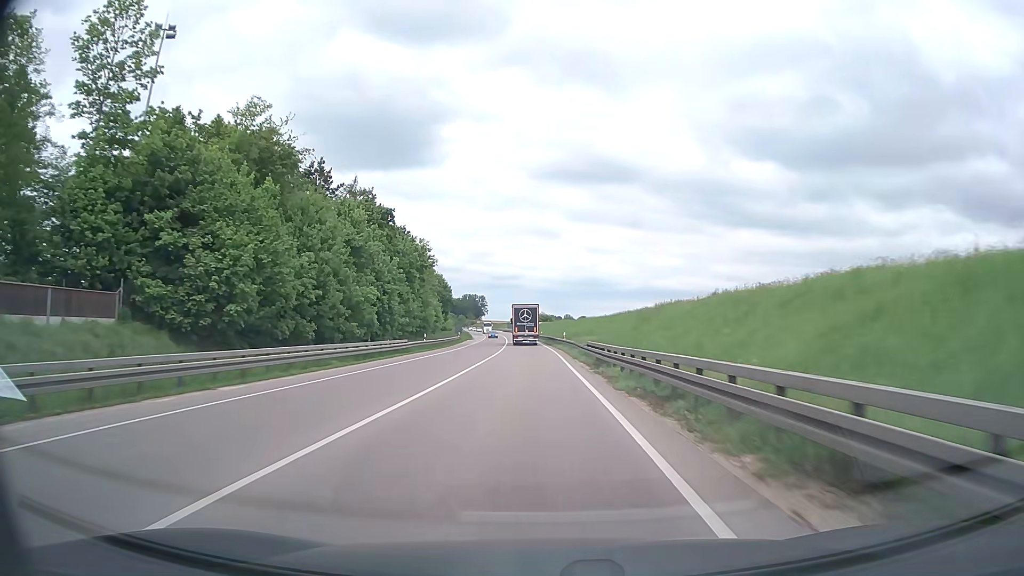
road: trunk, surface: asphalt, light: Day
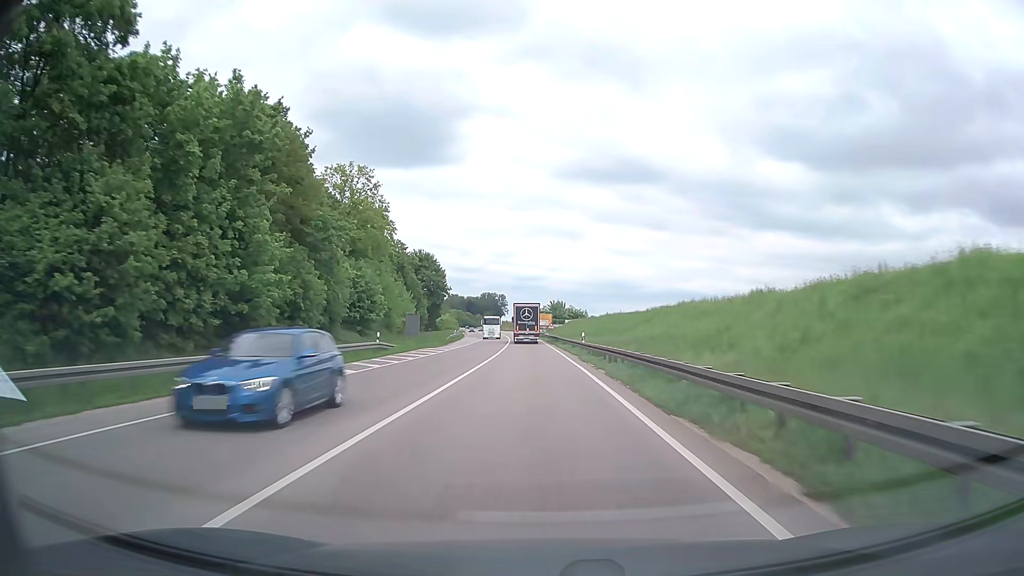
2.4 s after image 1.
(-1.3, +57.7) m; -2°
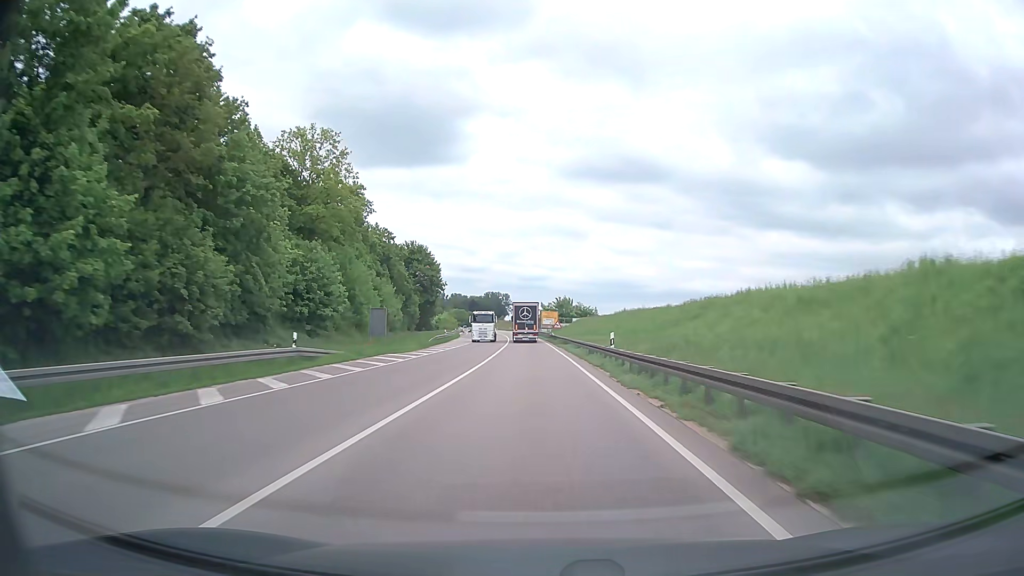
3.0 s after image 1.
(-0.1, +14.2) m; 0°
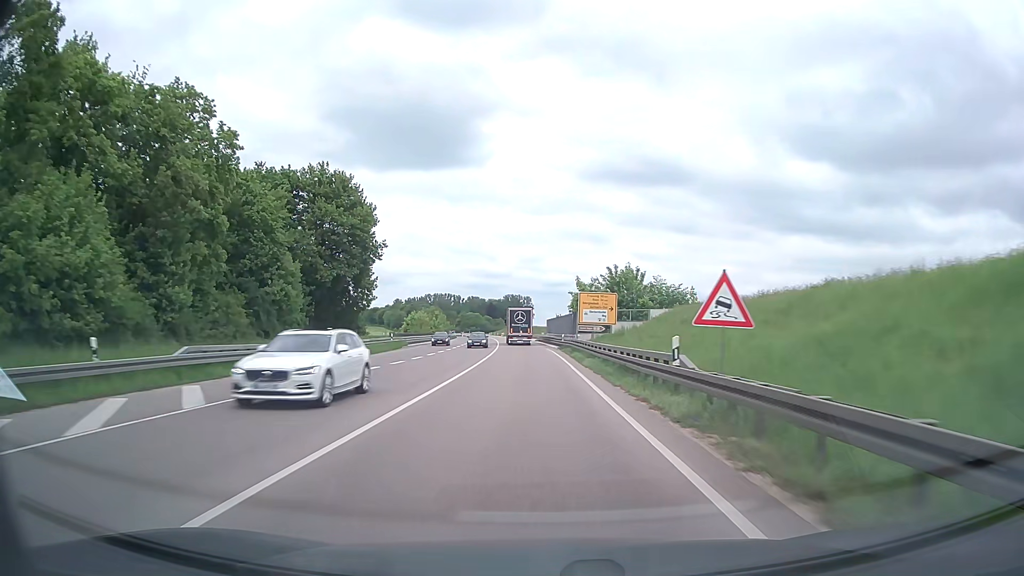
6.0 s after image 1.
(-1.2, +69.4) m; -2°
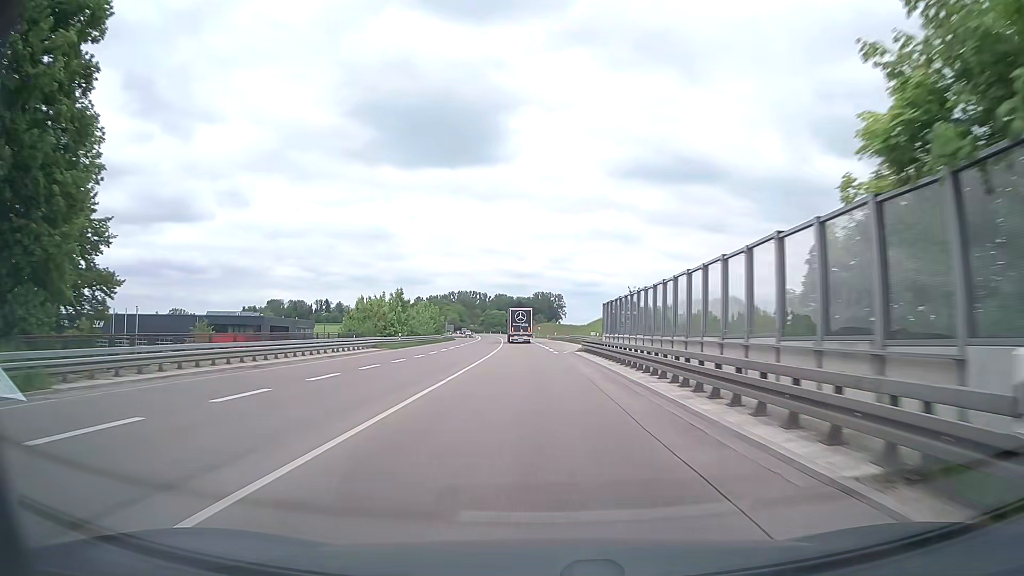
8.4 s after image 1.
(-1.3, +54.4) m; -3°
(0, +10) (0, +20) (0, +30) (-1, +40) (-1, +50) (-1, +60) (-2, +70) (-2, +80) (-2, +90) (-3, +100) m
